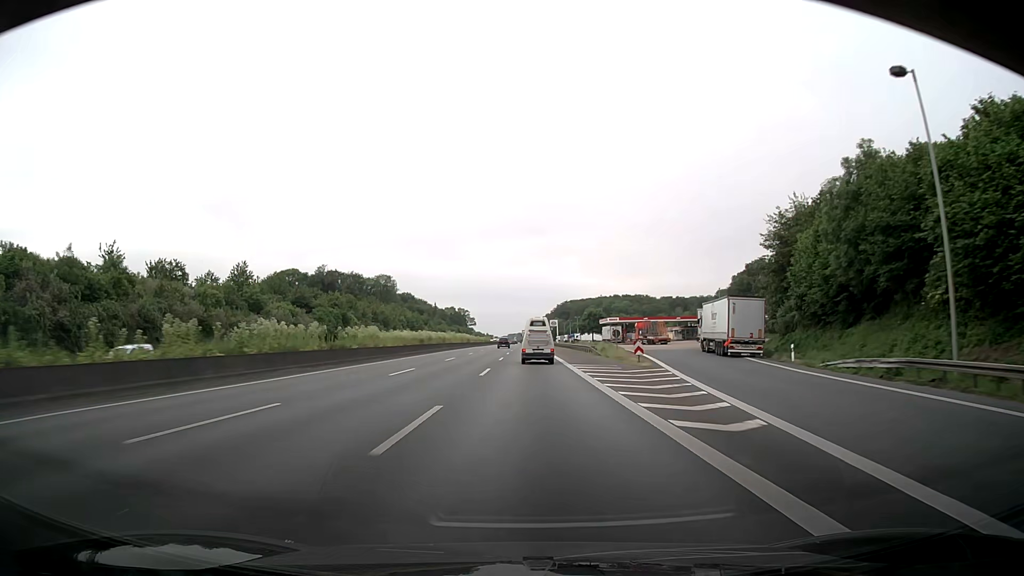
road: motorway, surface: asphalt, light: Day
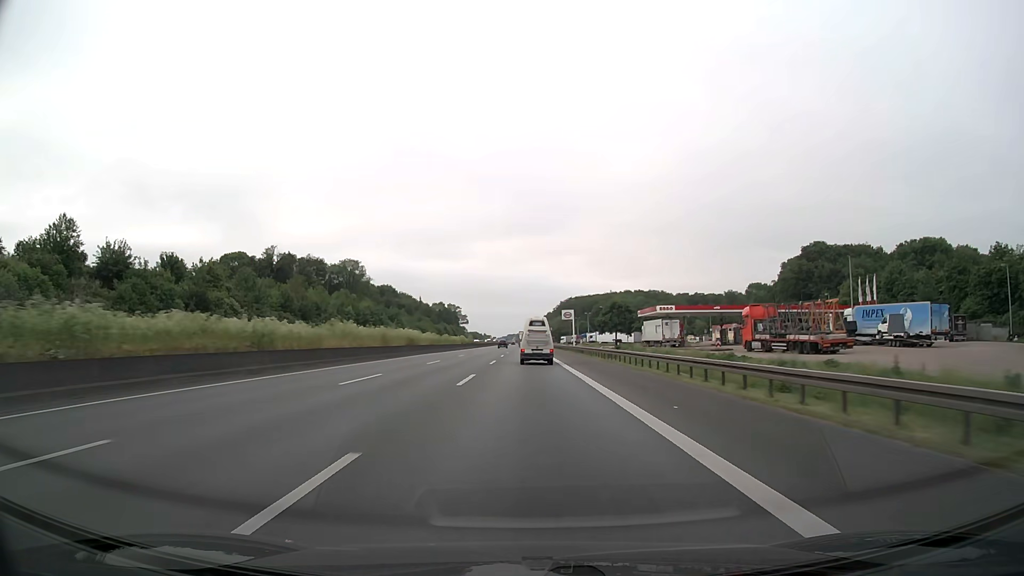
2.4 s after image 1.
(+0.1, +60.3) m; 0°
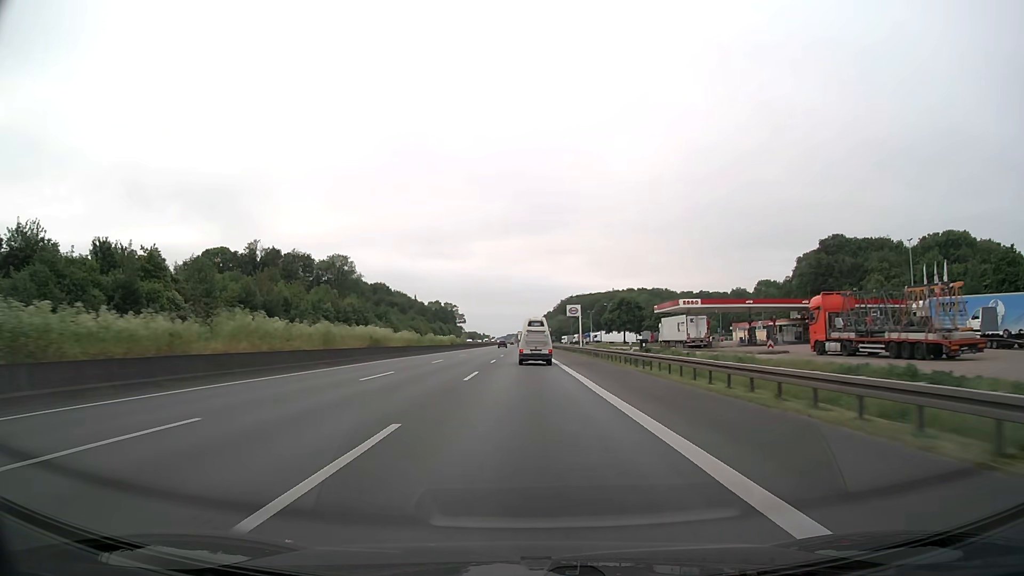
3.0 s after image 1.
(0.0, +15.0) m; 0°
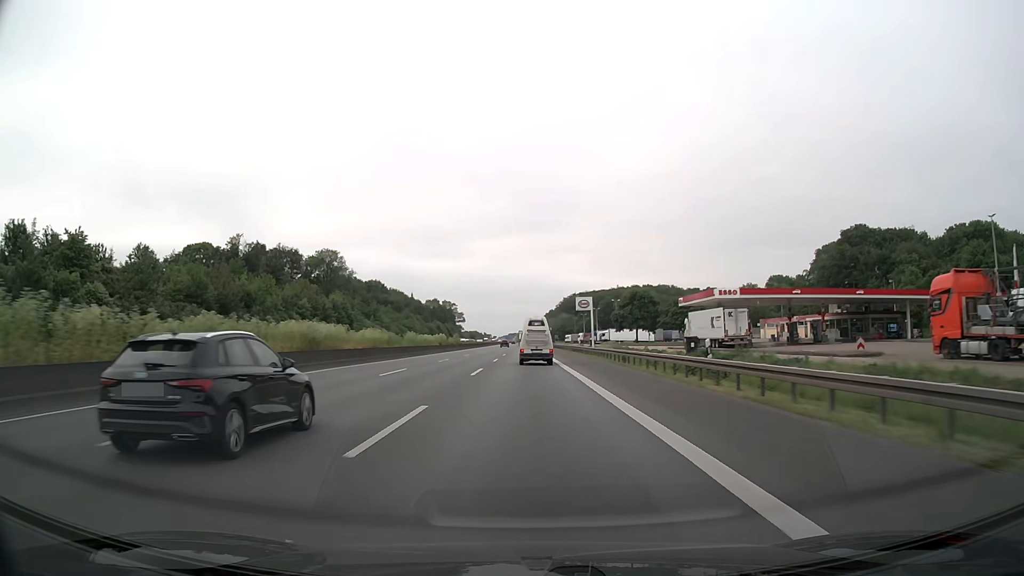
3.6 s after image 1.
(0.0, +15.0) m; 0°
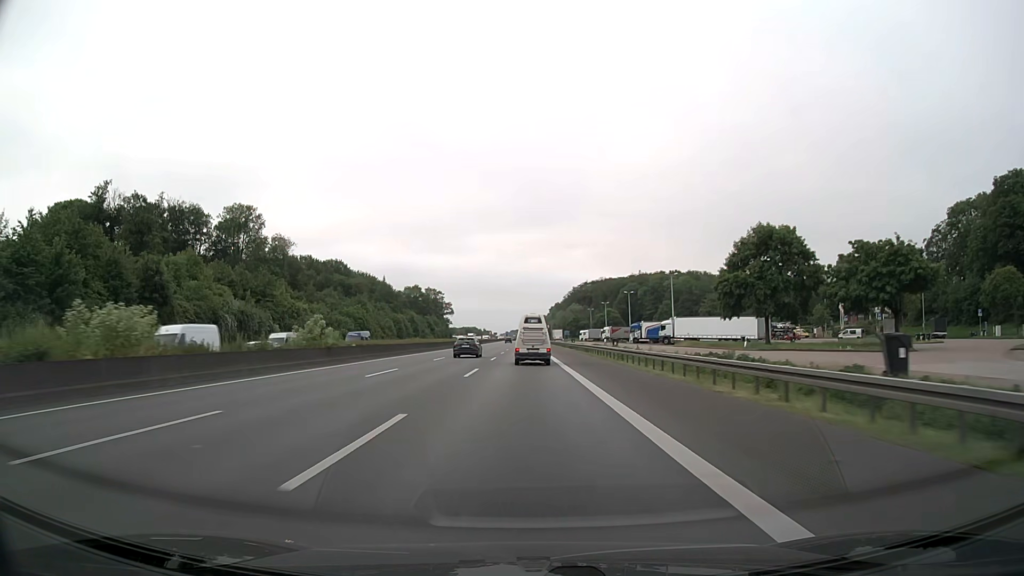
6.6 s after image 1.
(-0.2, +73.9) m; 0°
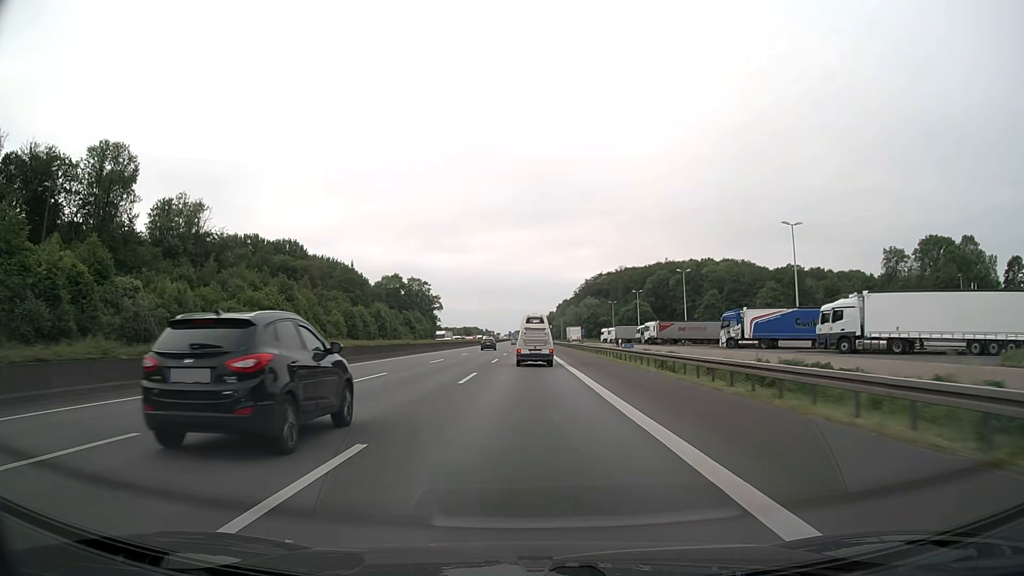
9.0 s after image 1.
(-0.2, +57.3) m; 0°
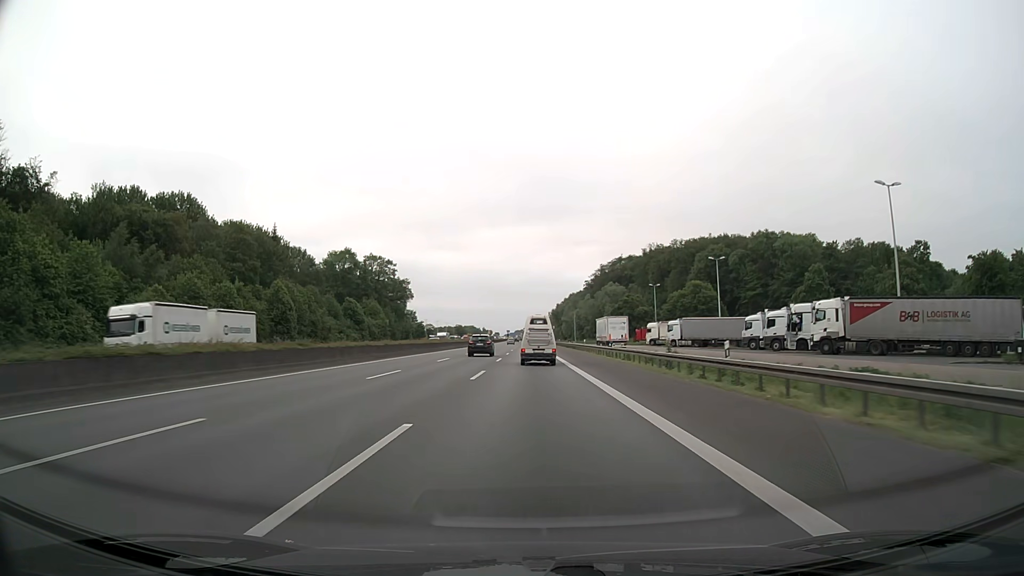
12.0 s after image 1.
(-0.1, +70.2) m; 0°
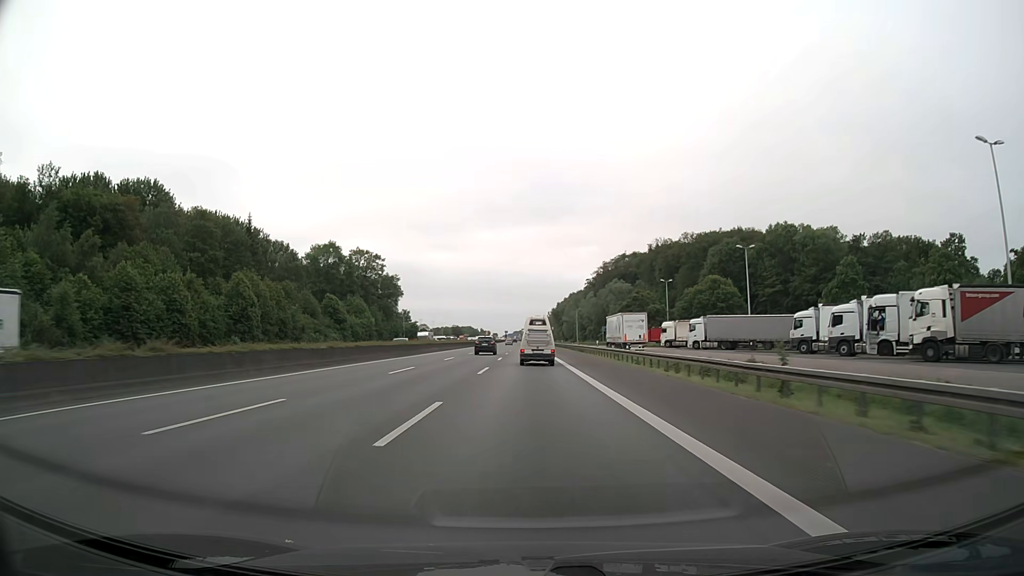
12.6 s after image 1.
(0.0, +14.0) m; 0°
(0, +10) (0, +20) (0, +30) (0, +40) (0, +50) (0, +60) (0, +70) (0, +80) (0, +90) (0, +100) m
